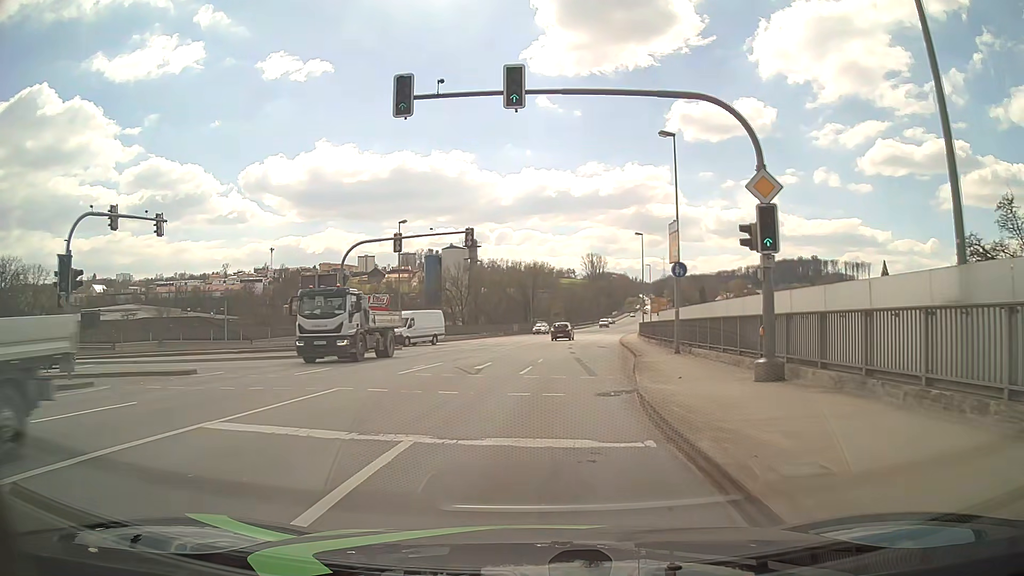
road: primary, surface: asphalt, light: Day
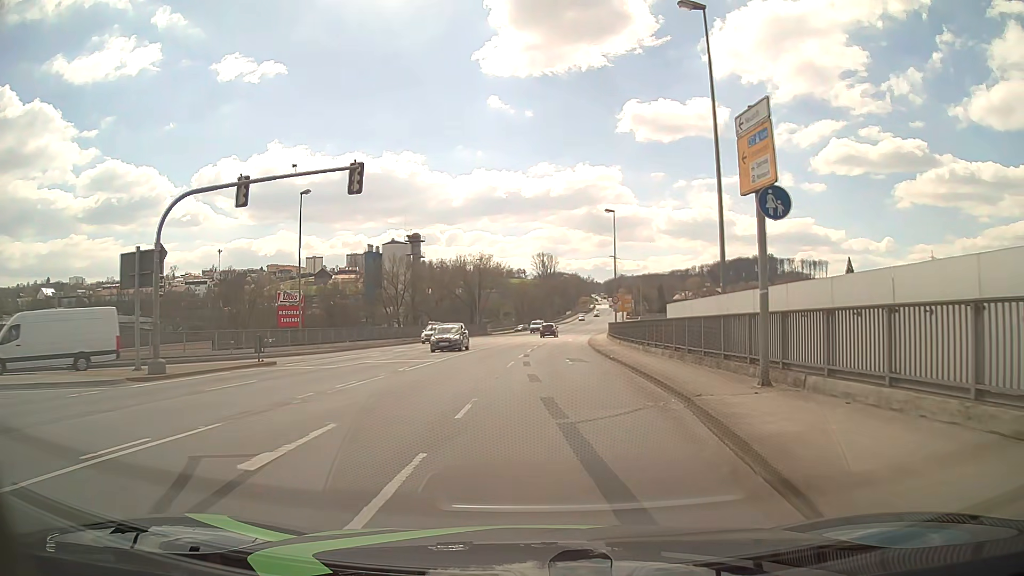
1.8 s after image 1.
(+0.4, +14.1) m; +4°
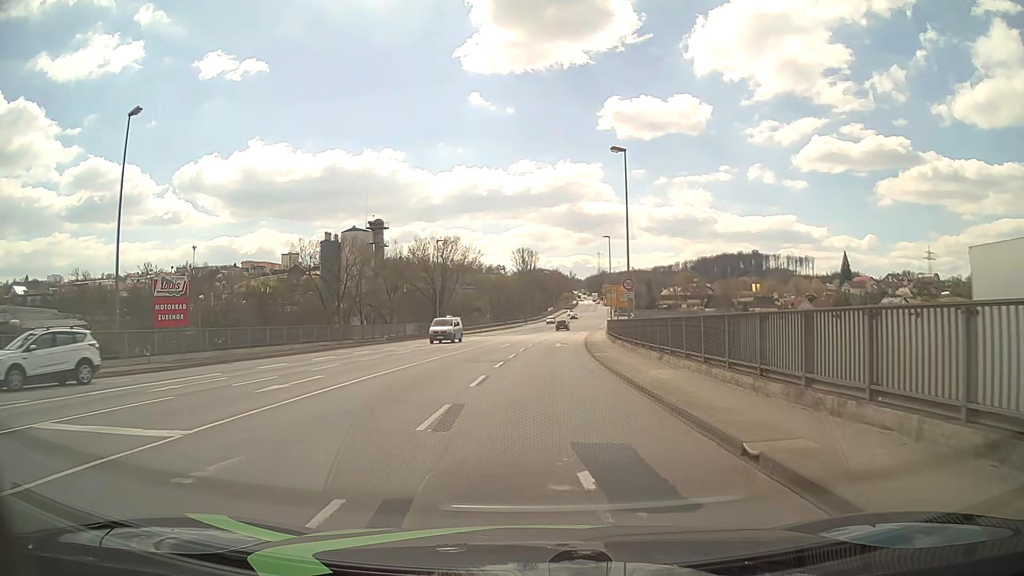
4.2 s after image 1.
(+0.5, +18.7) m; +2°
